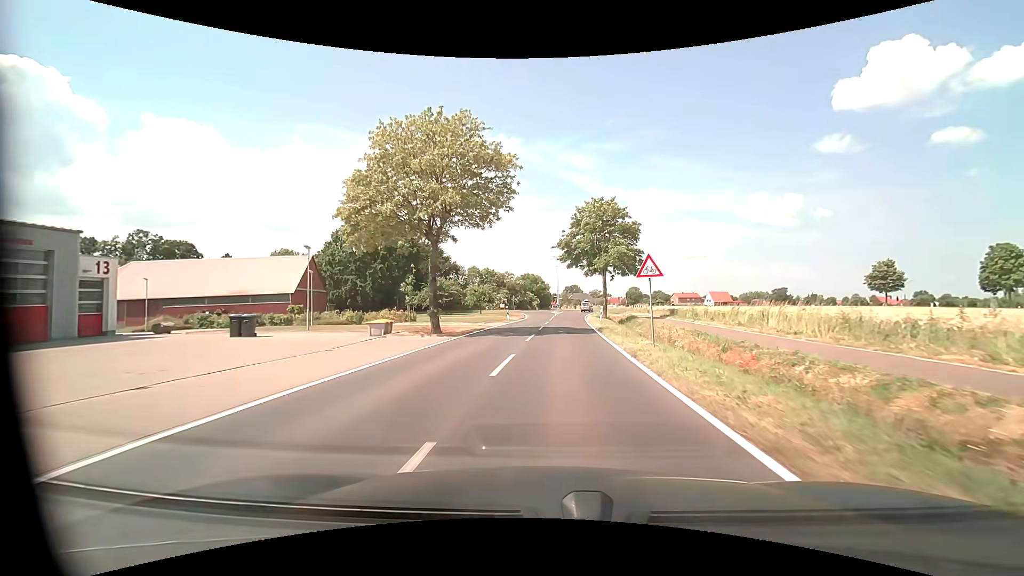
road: tertiary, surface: asphalt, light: Day
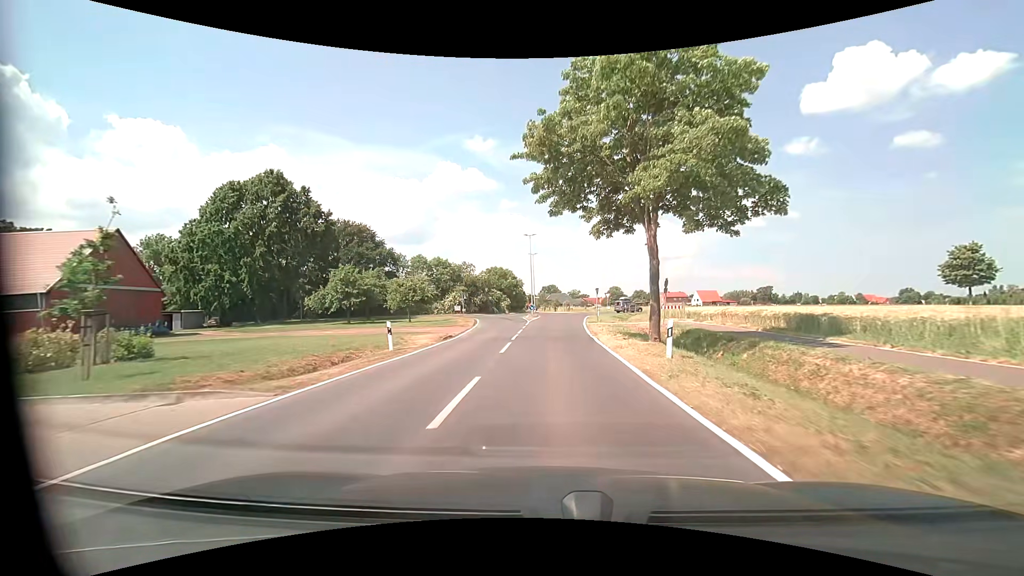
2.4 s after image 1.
(+0.9, +31.1) m; +3°
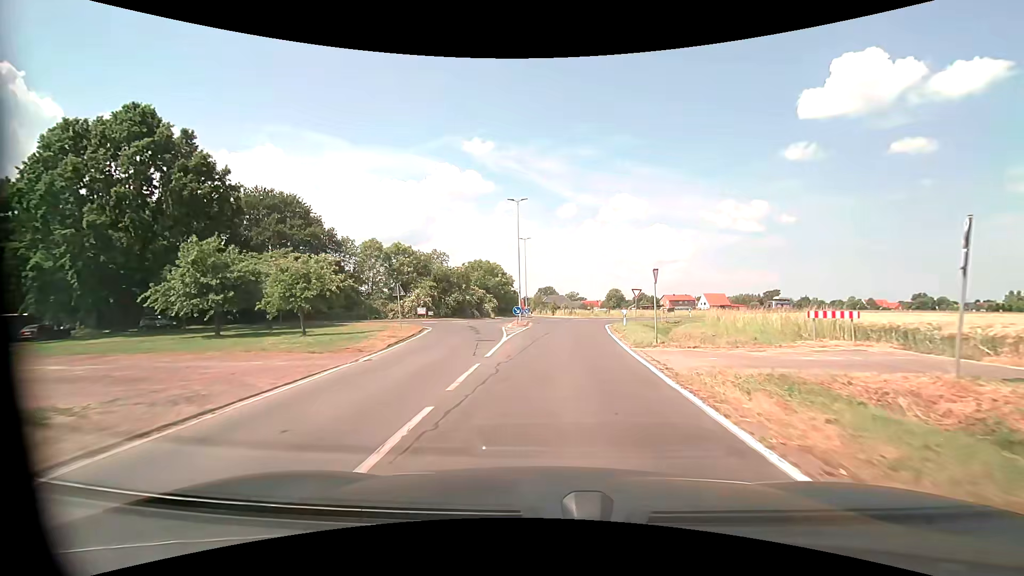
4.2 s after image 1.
(0.0, +22.2) m; 0°
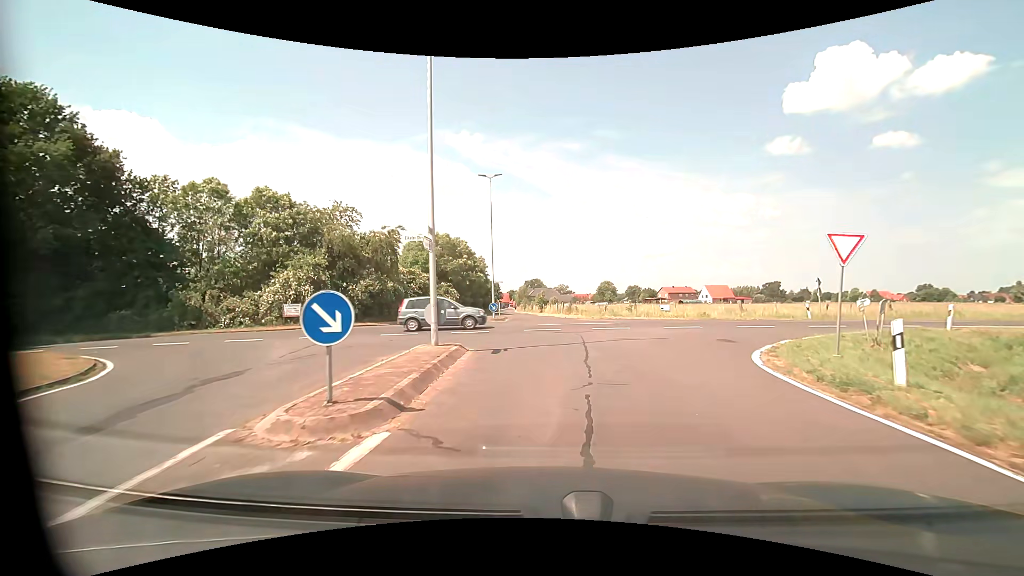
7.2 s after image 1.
(+0.2, +29.0) m; +1°
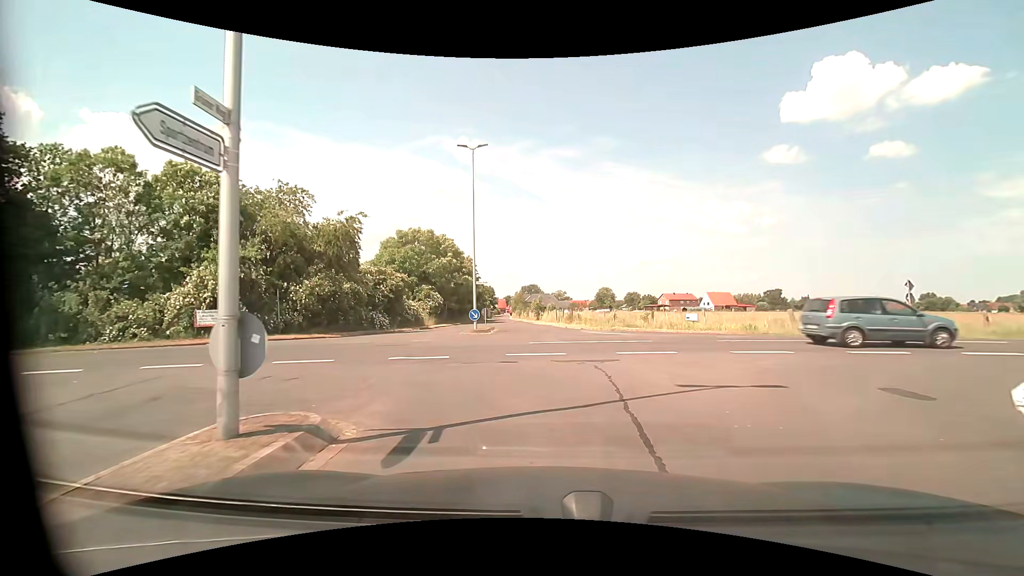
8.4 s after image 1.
(0.0, +7.6) m; +1°
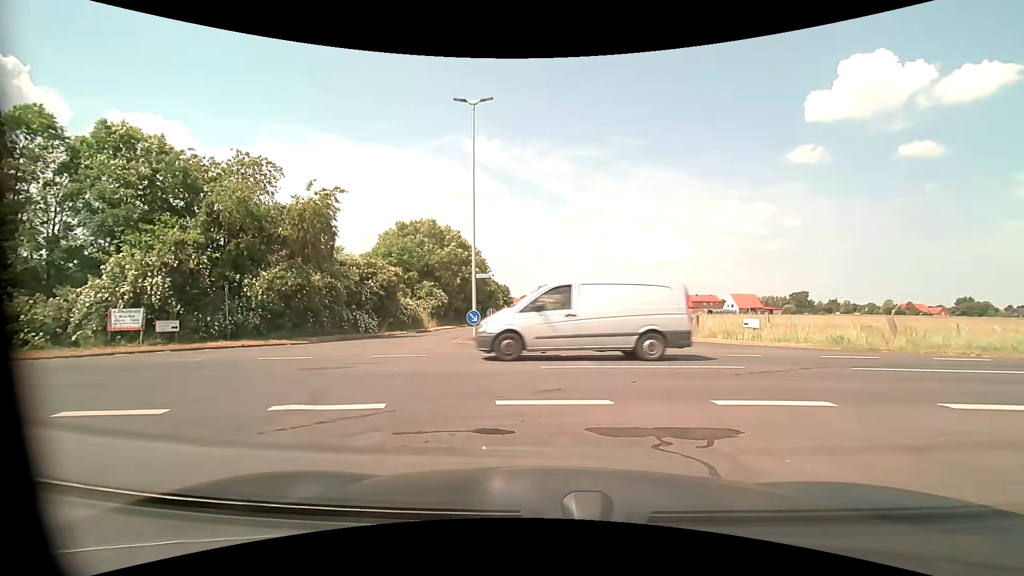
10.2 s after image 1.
(-0.1, +5.8) m; -4°
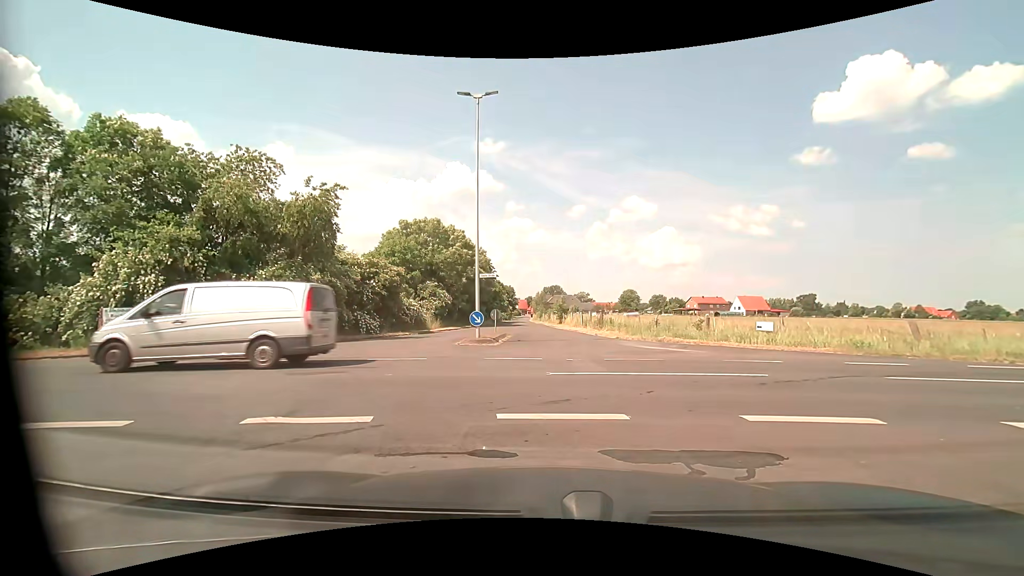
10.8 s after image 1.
(0.0, +0.7) m; 0°
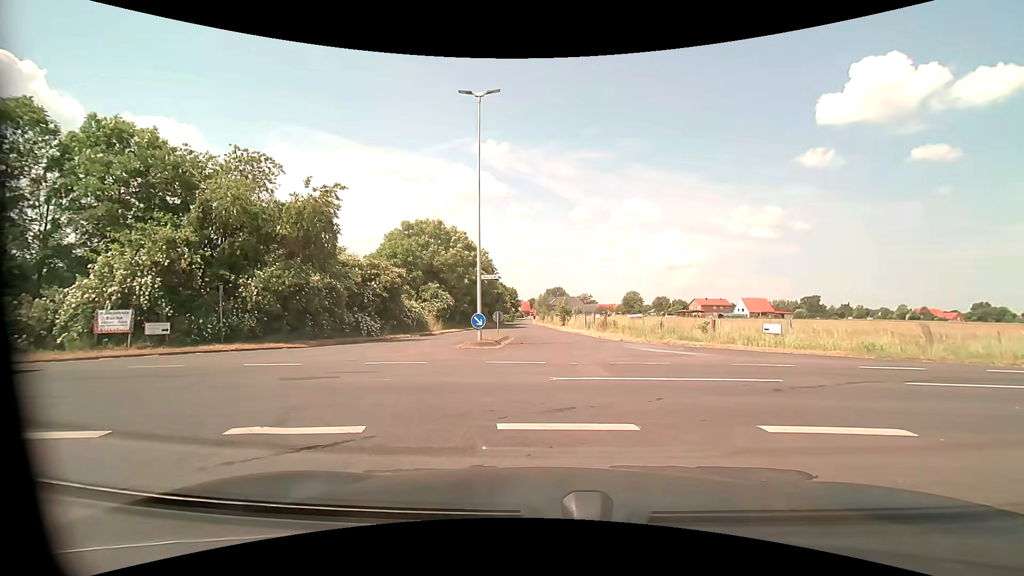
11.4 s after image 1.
(0.0, +0.4) m; 0°
